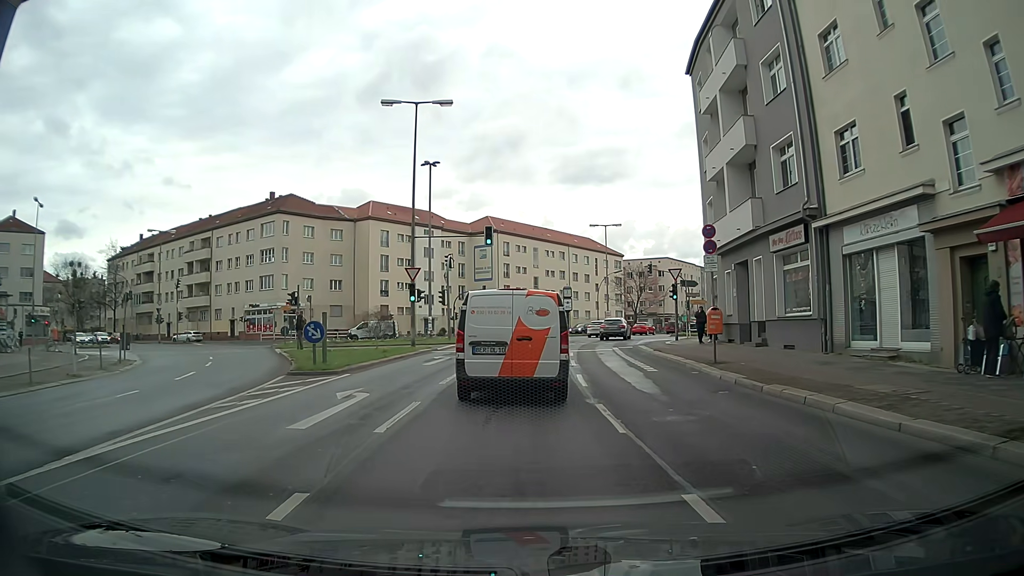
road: secondary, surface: asphalt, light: Day
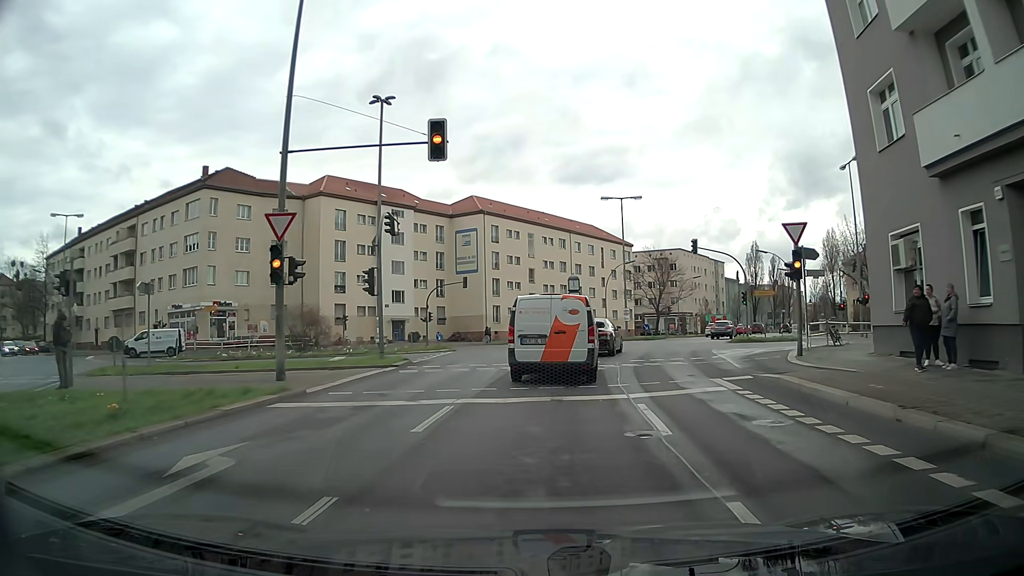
(+0.6, +18.7) m; +3°
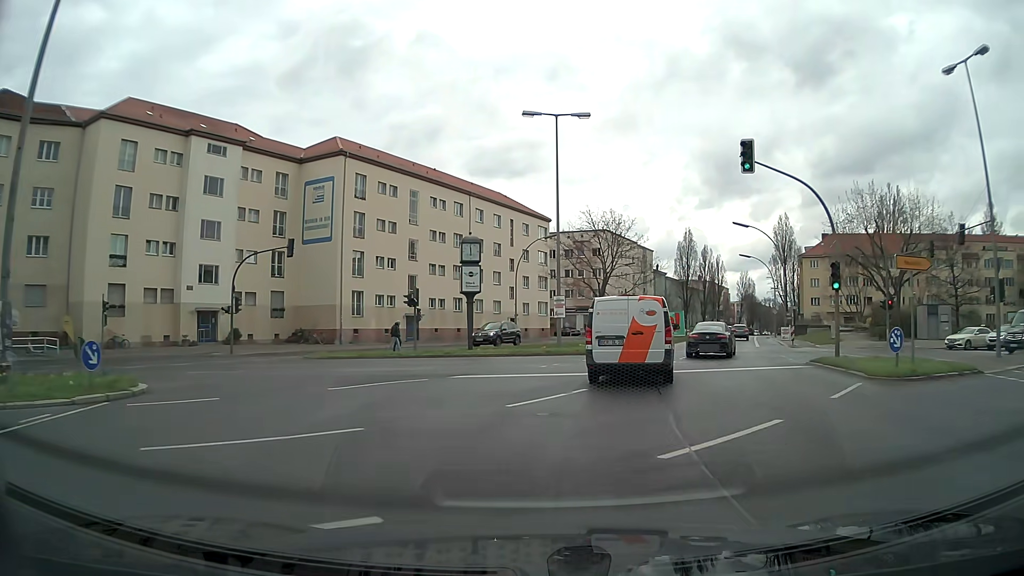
(+1.7, +25.6) m; +9°
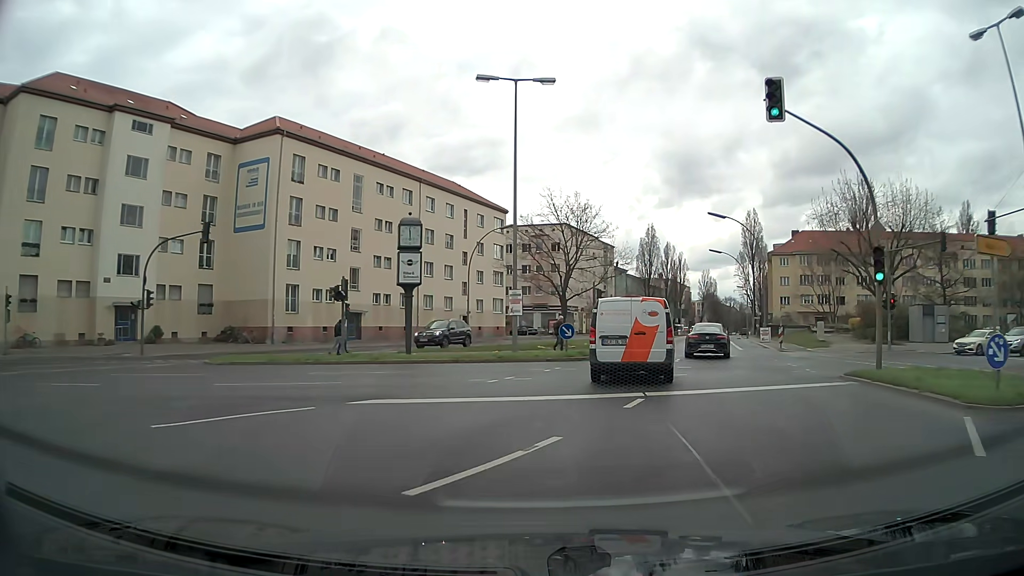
(+0.1, +5.6) m; +3°
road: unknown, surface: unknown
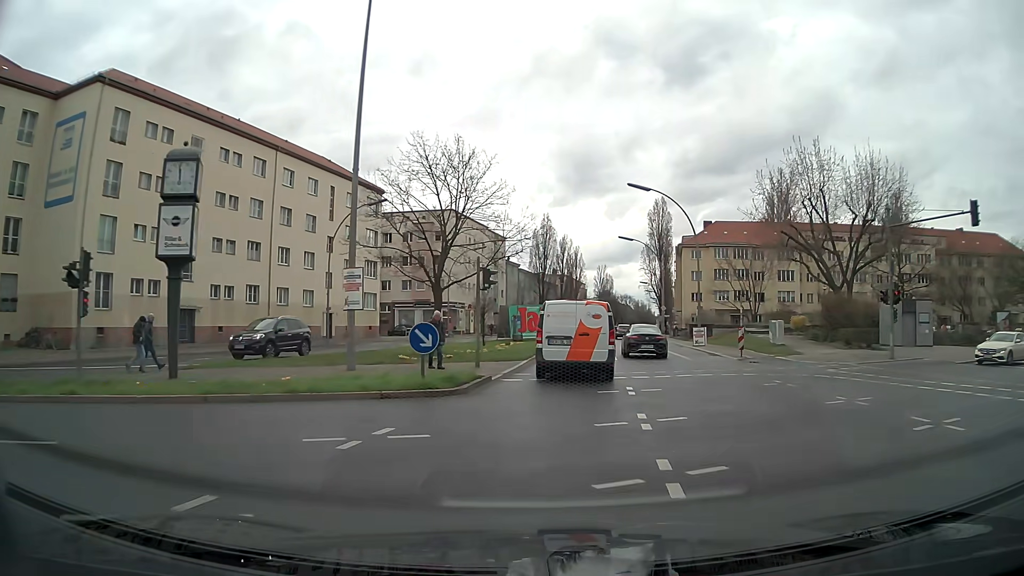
(+1.0, +11.6) m; +10°
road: secondary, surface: asphalt
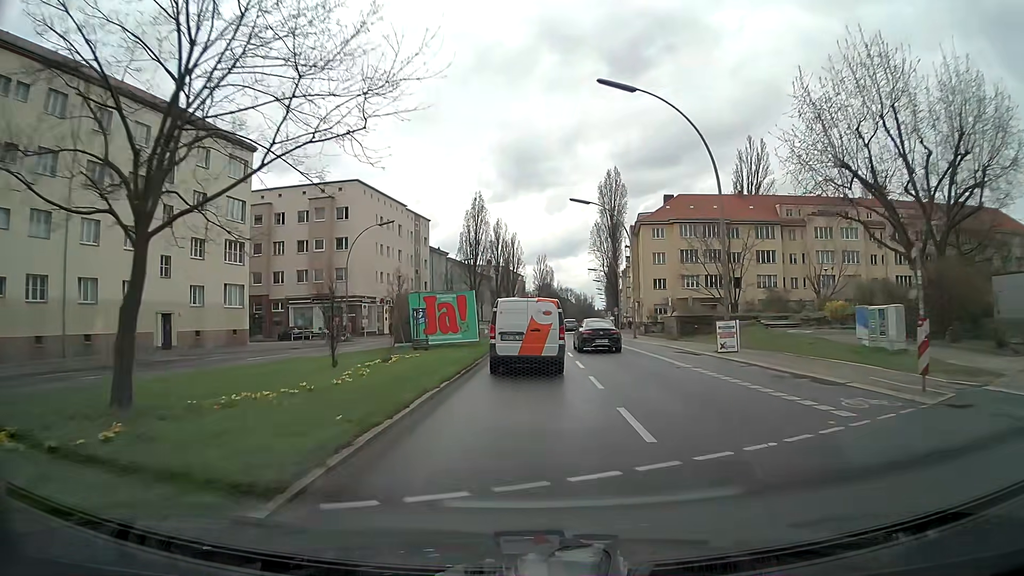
(+1.3, +18.9) m; +6°
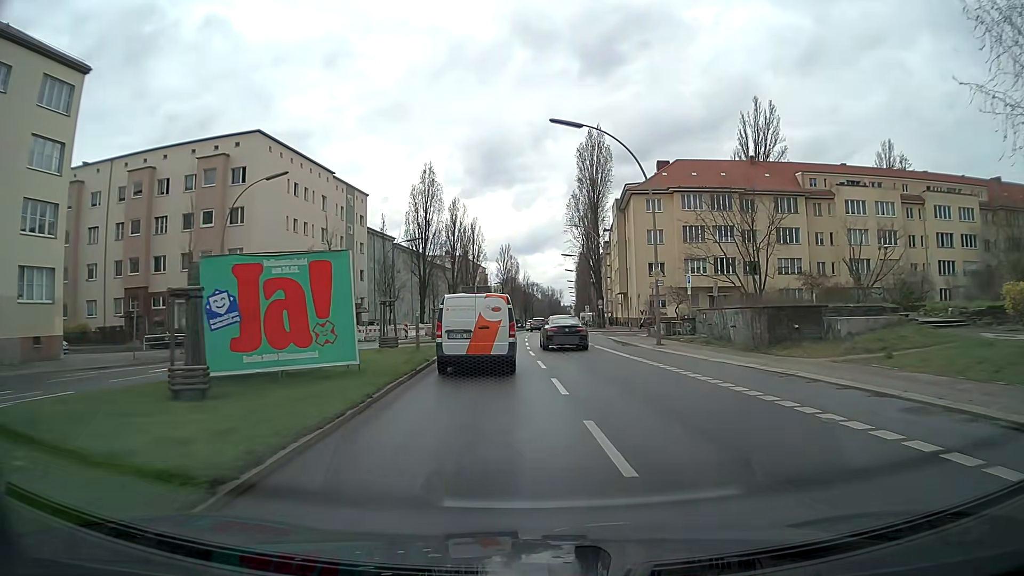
(+0.4, +19.9) m; +3°
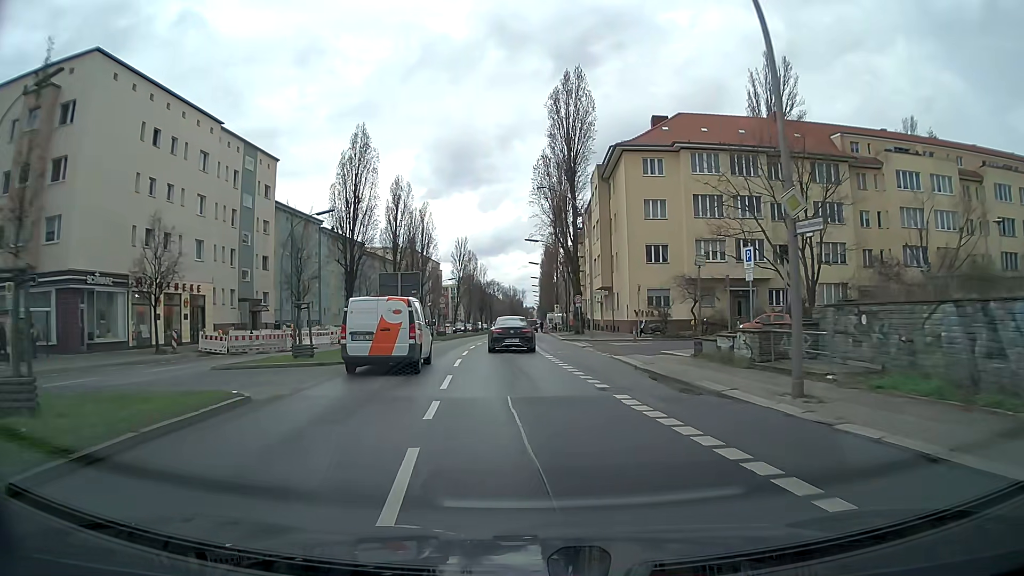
(+0.9, +19.7) m; +4°
(0, +10) (0, +20) (-1, +30) (-1, +40) (-1, +50) (-2, +60) (-2, +70) (-3, +80) (-3, +90) (-3, +100) m
